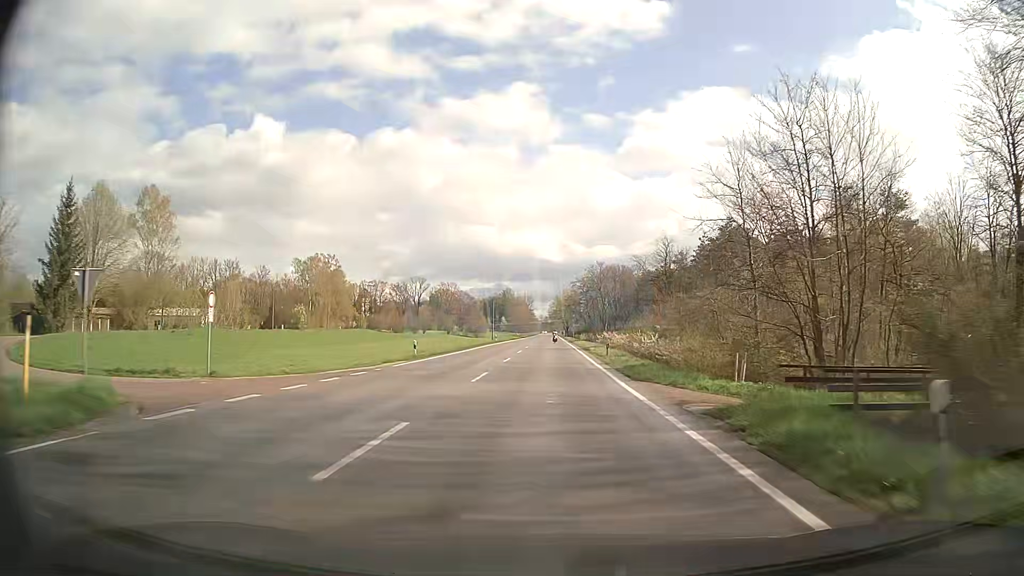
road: secondary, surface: asphalt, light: Day
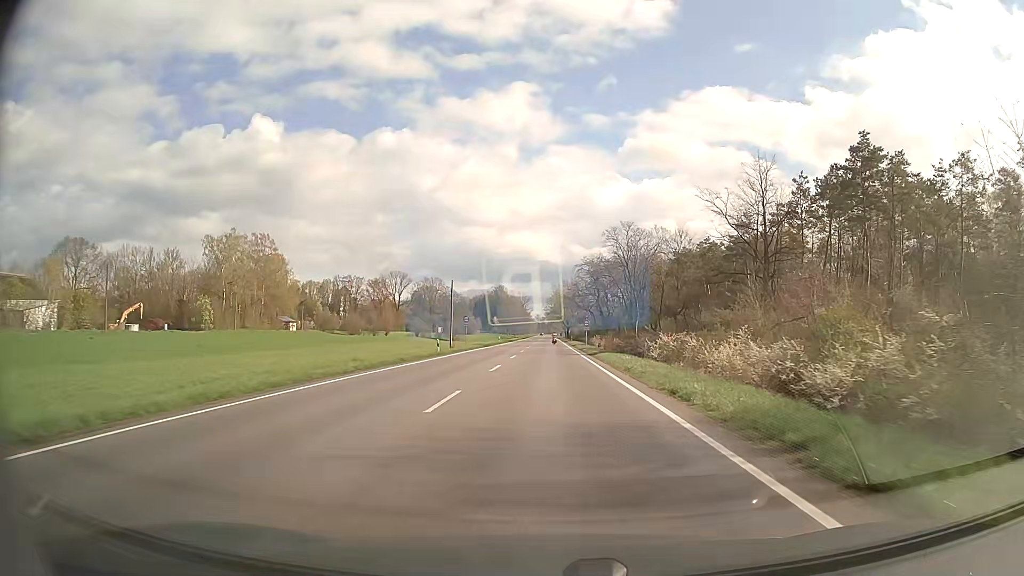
(0.0, +43.1) m; 0°
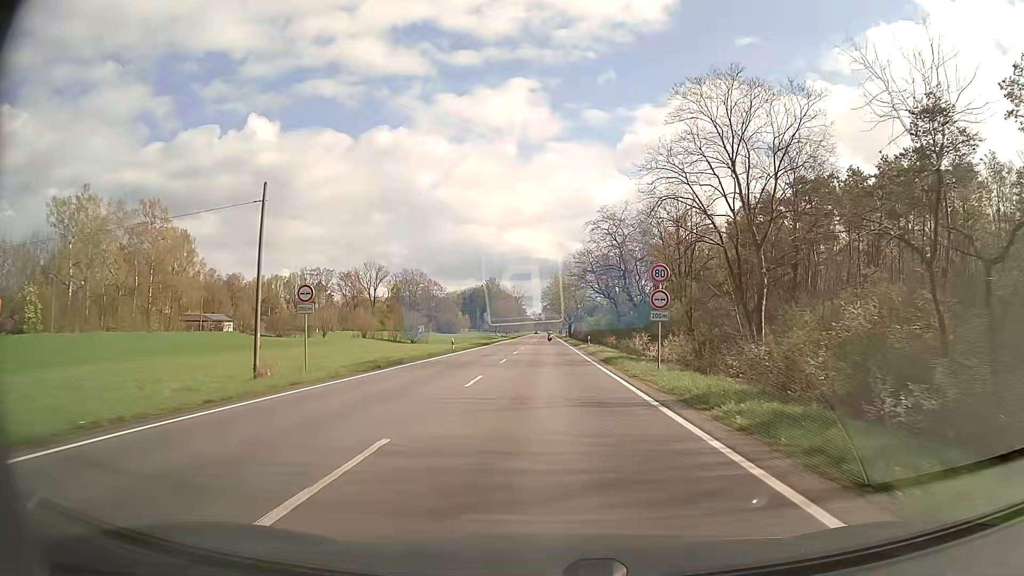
(+0.1, +43.0) m; 0°
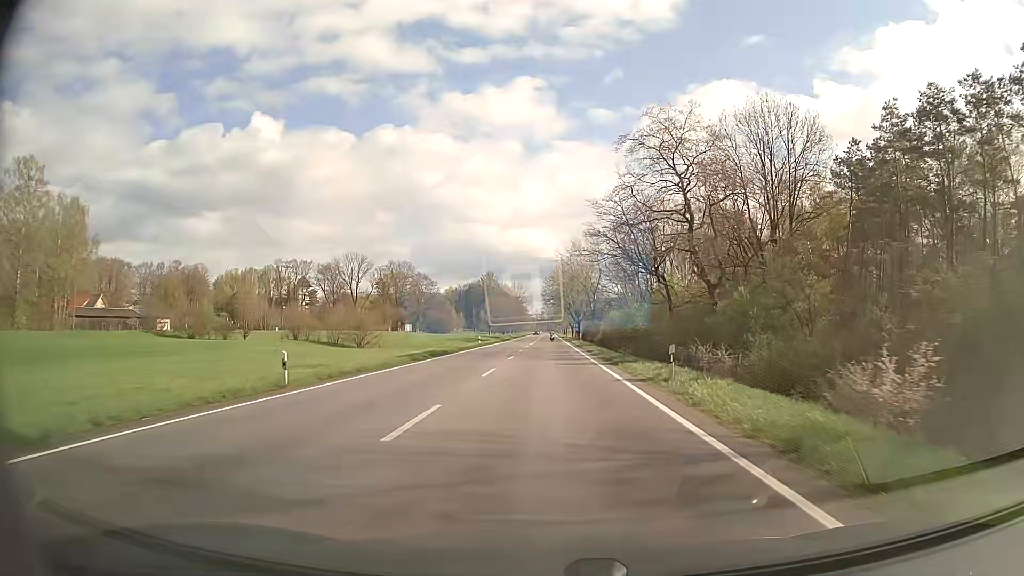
(0.0, +32.3) m; 0°
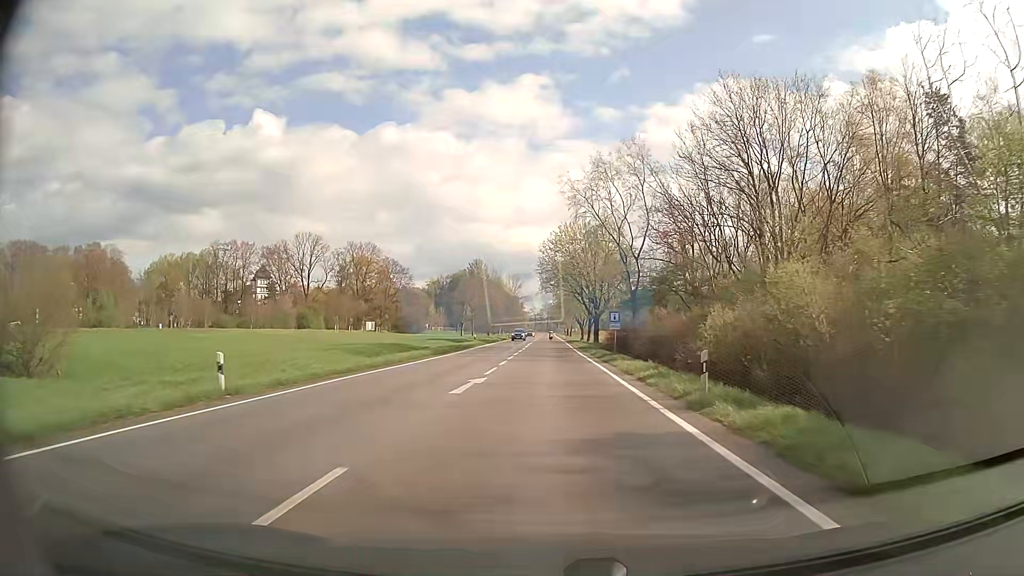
(+0.2, +54.0) m; 0°
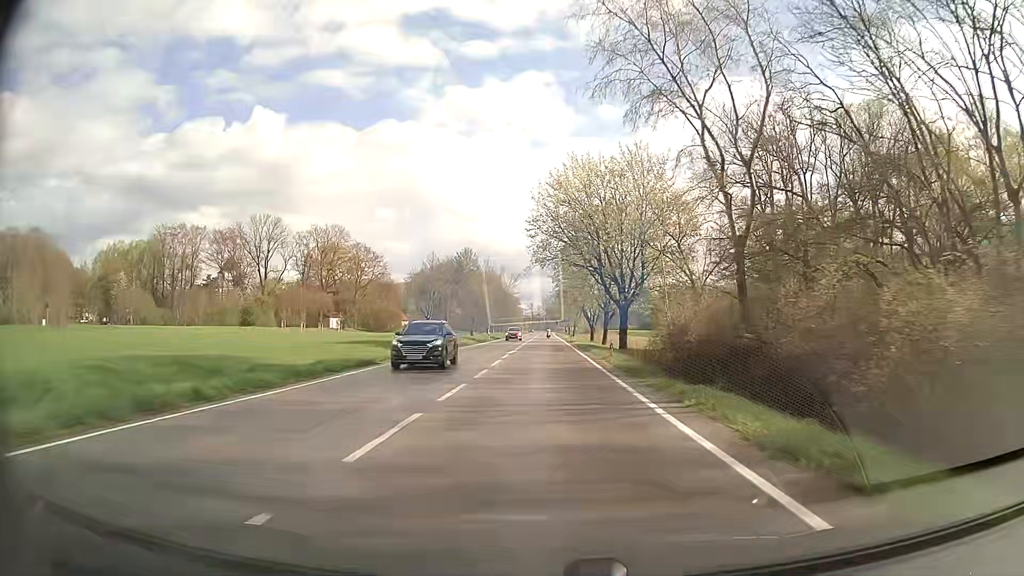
(0.0, +32.4) m; 0°
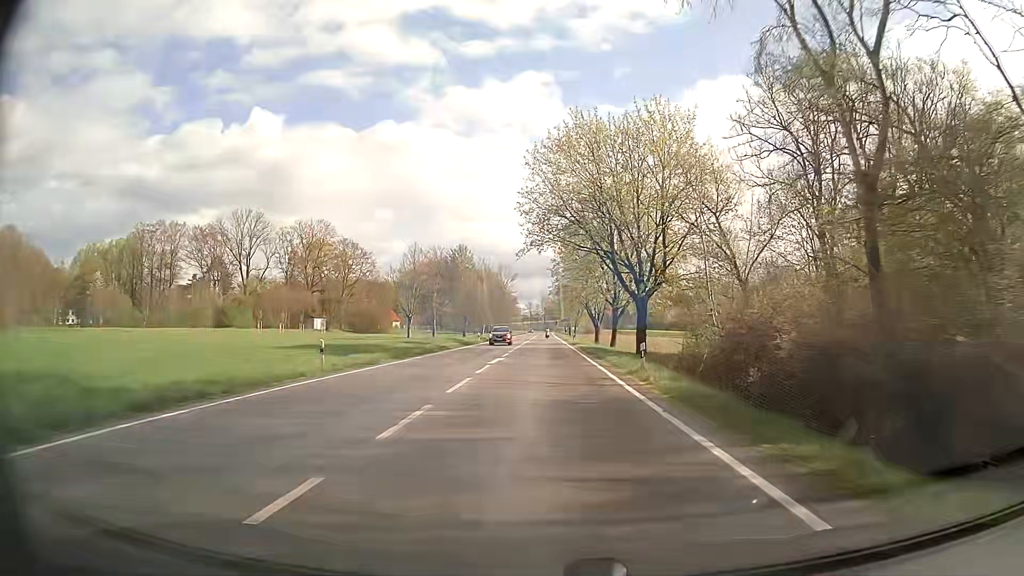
(0.0, +10.8) m; 0°
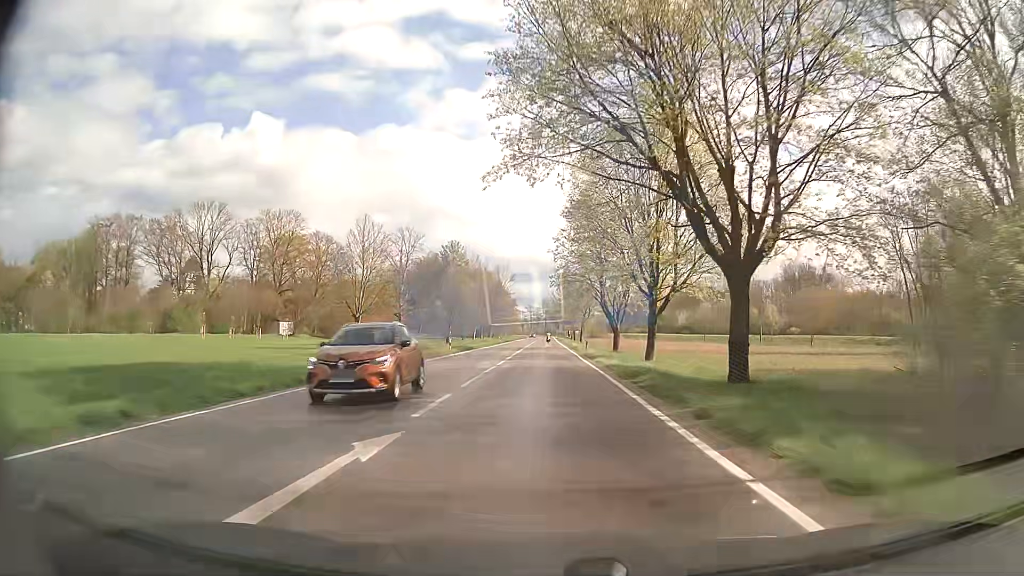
(0.0, +21.6) m; 0°
(0, +10) (0, +20) (0, +30) (0, +40) (0, +50) (0, +60) (0, +70) (0, +80) (0, +90) (0, +100) m
